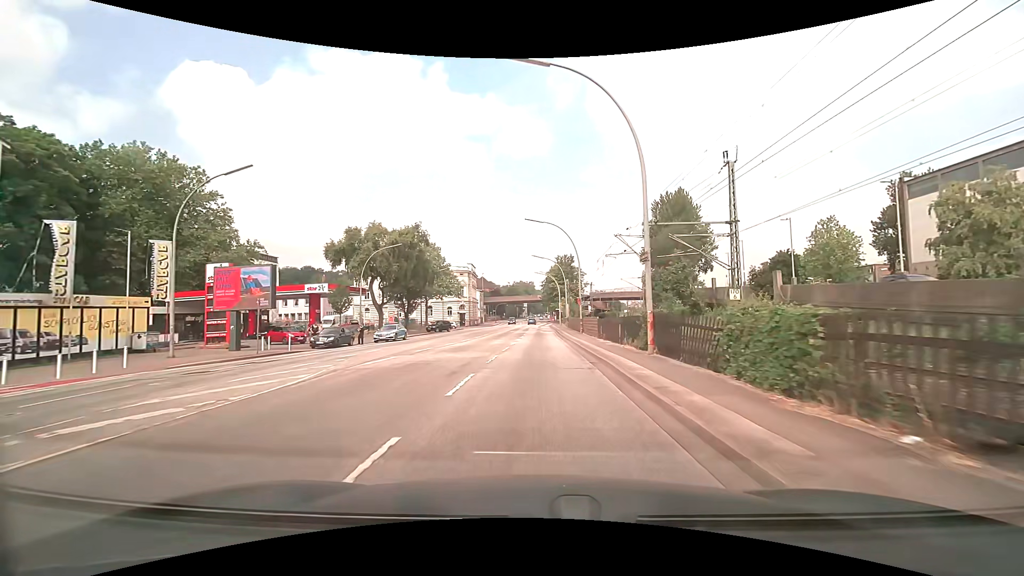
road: primary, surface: asphalt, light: Day
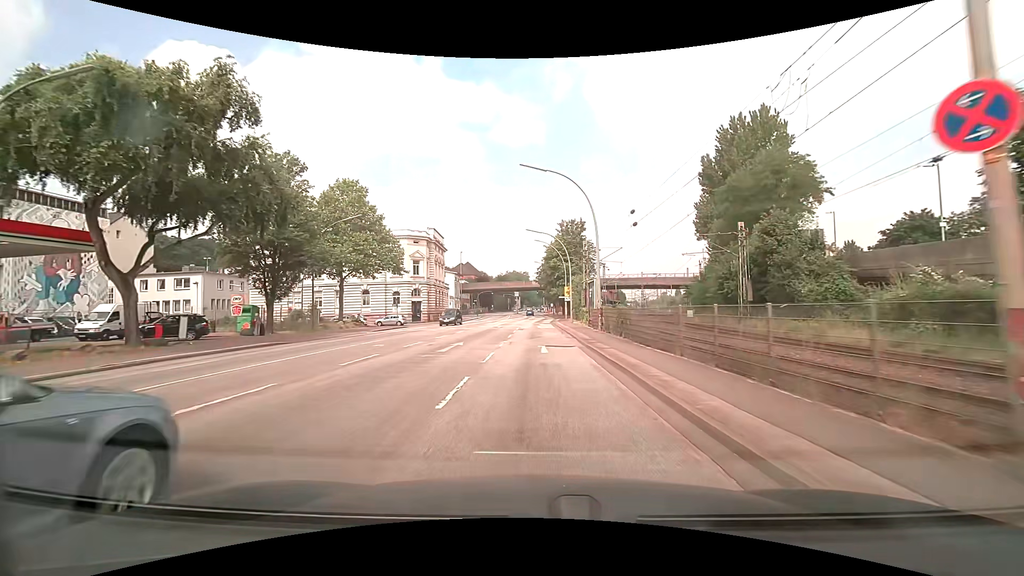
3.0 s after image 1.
(+0.4, +38.3) m; +1°
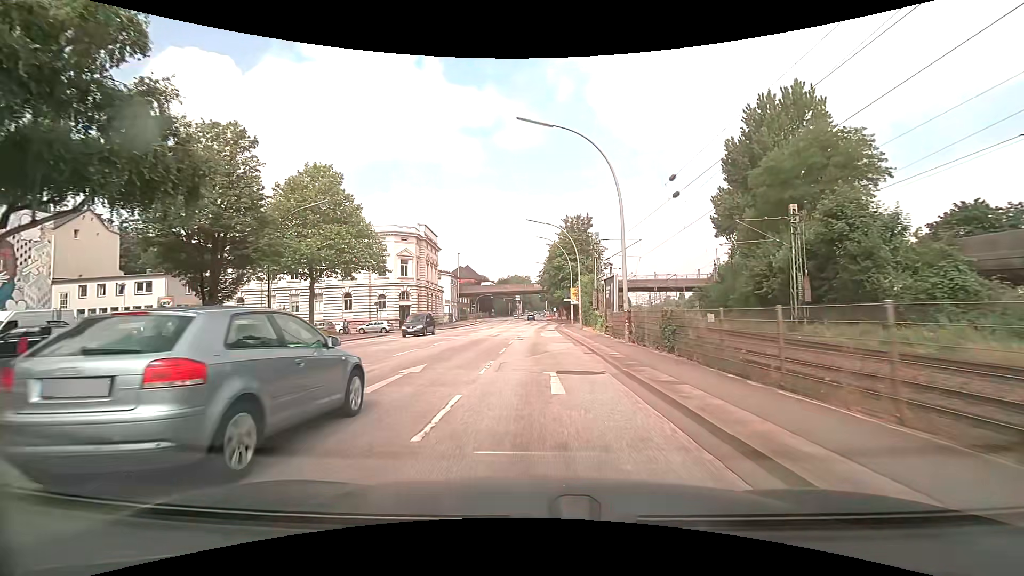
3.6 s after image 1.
(0.0, +7.7) m; 0°
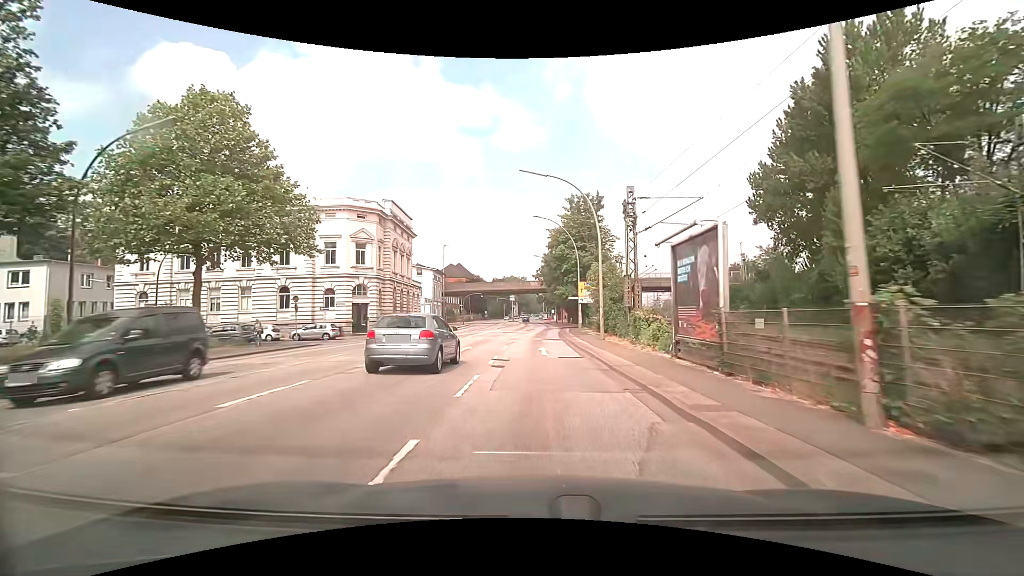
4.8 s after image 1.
(0.0, +15.3) m; -1°
